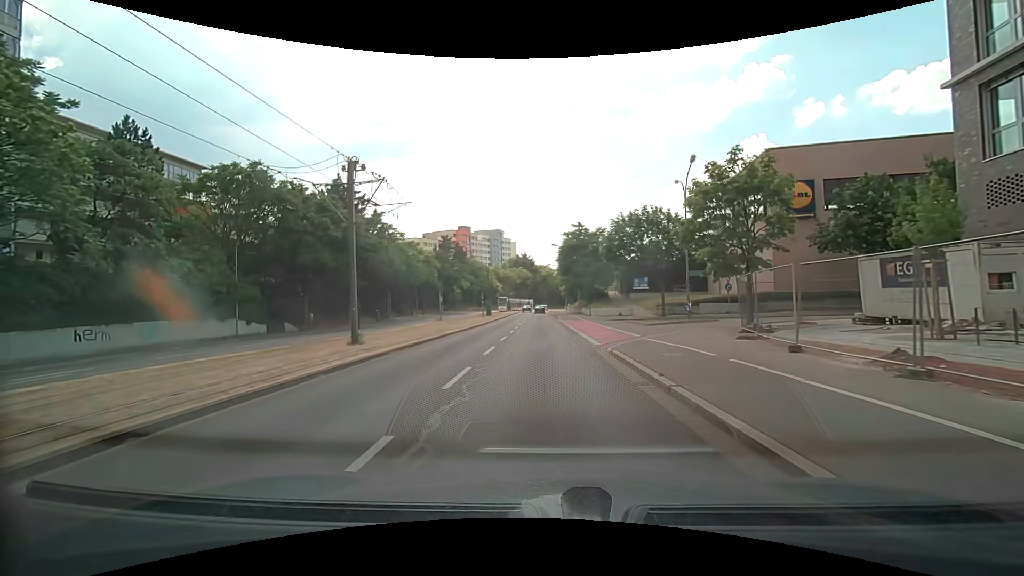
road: primary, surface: asphalt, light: Day
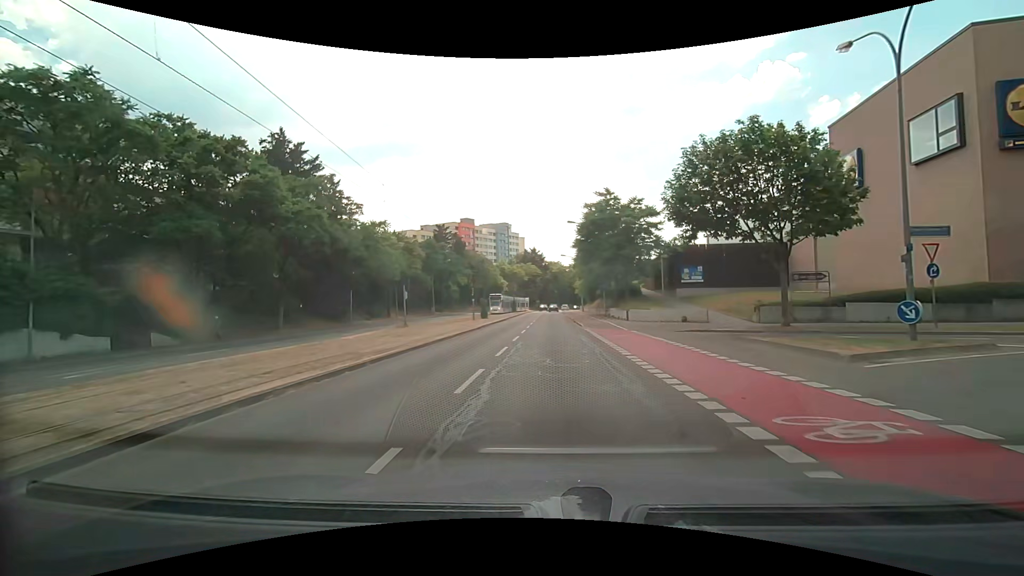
(0.0, +18.6) m; -1°
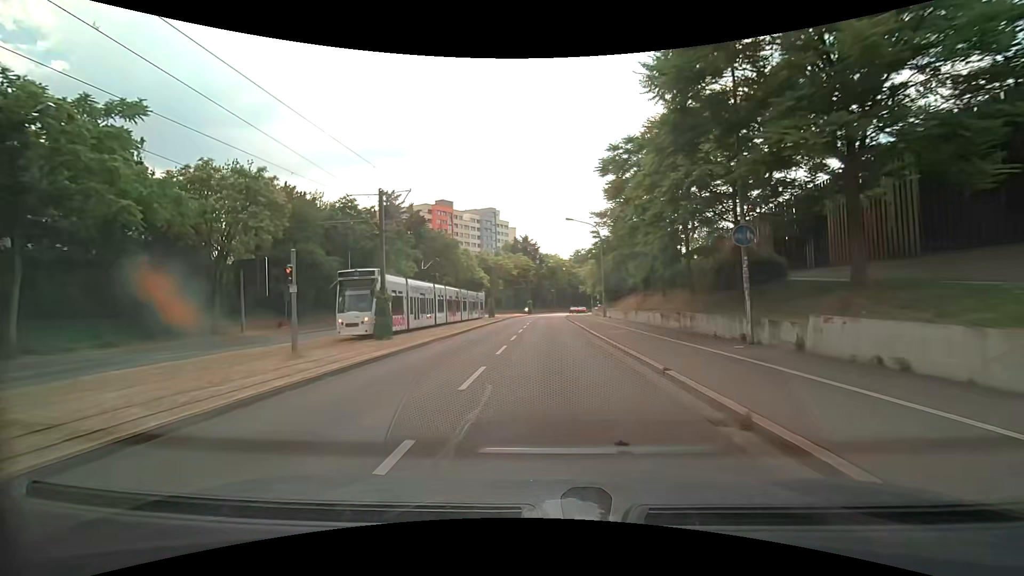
(+0.6, +36.1) m; +1°
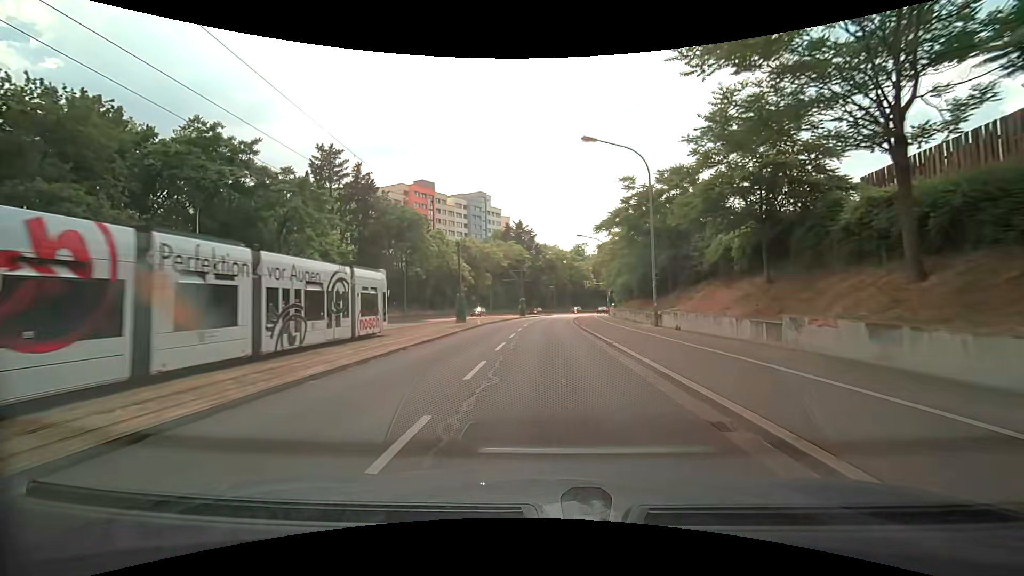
(+0.1, +23.1) m; +1°
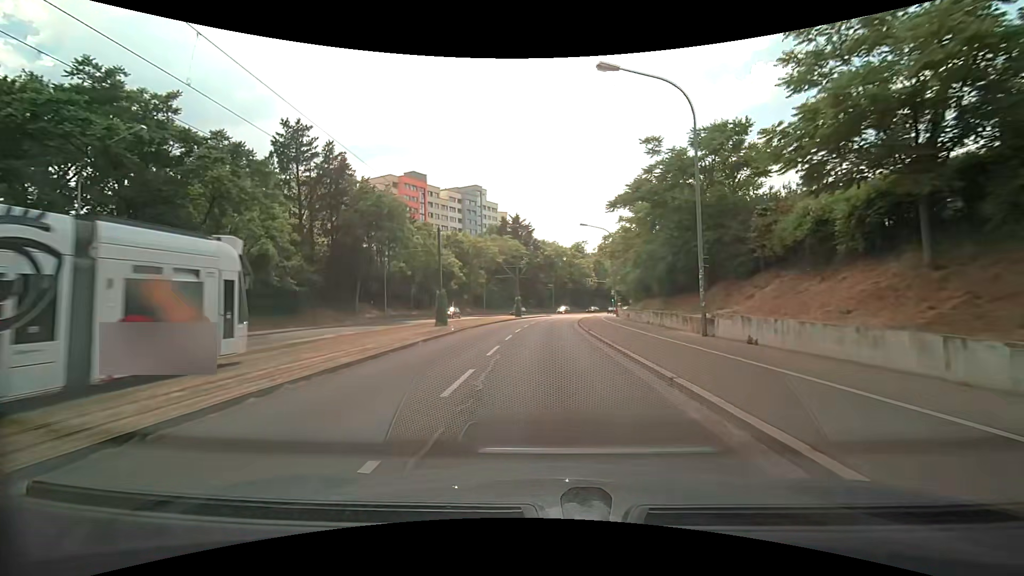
(-0.1, +7.7) m; 0°
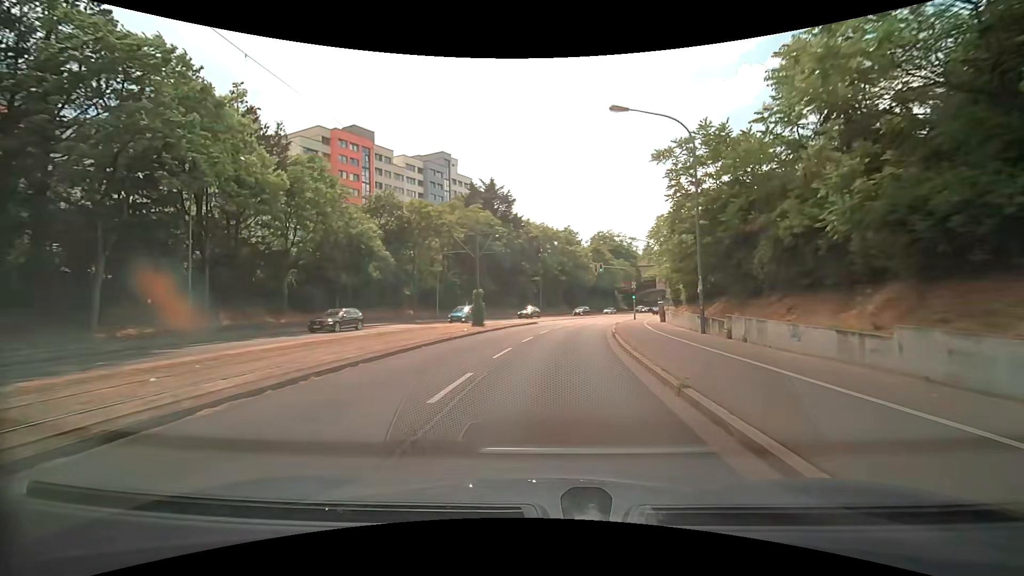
(+0.4, +30.4) m; +2°
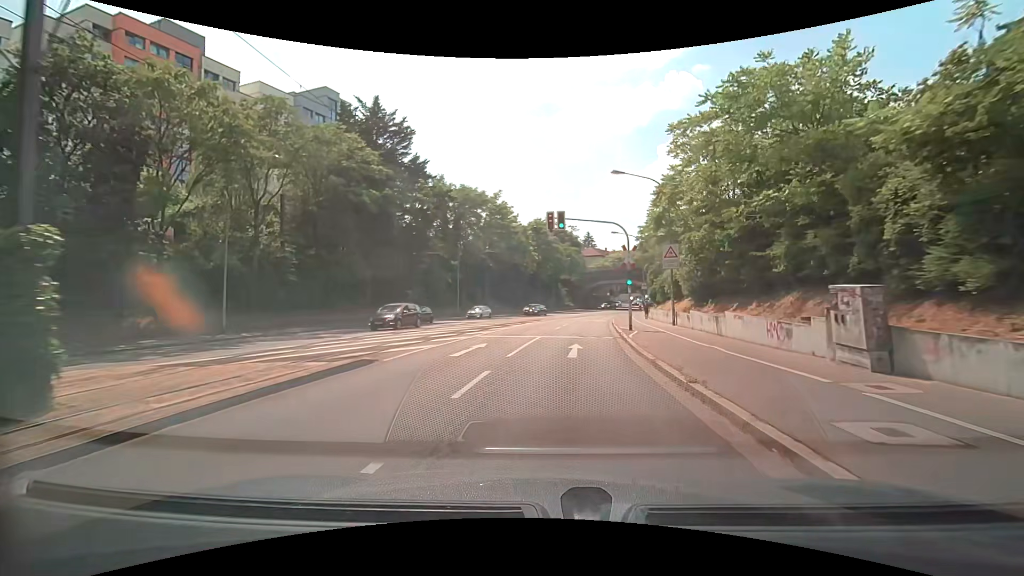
(+1.7, +29.4) m; +7°
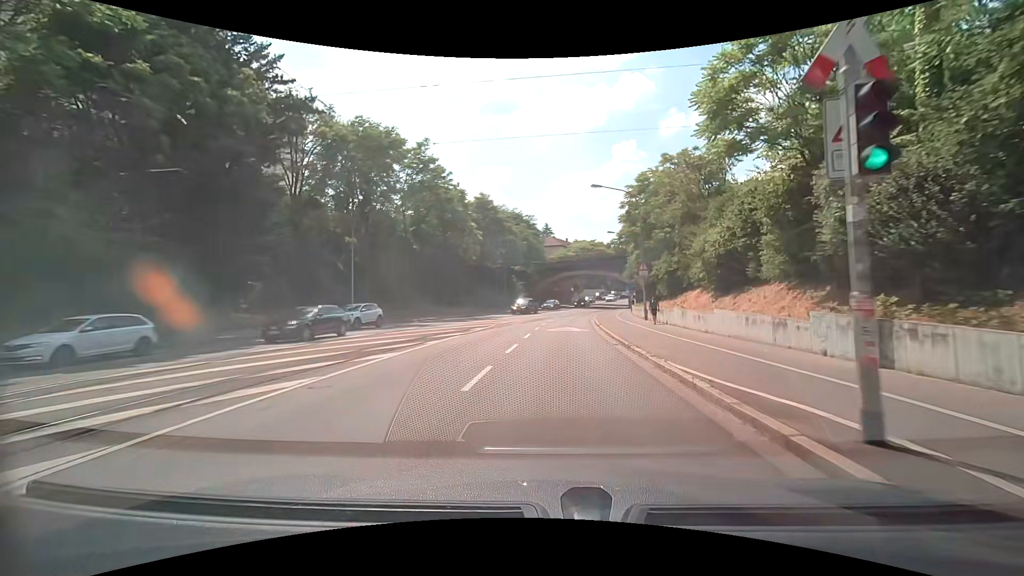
(+1.2, +21.6) m; +6°
(0, +10) (0, +20) (+1, +30) (+2, +40) (+3, +50) (+4, +60) (+7, +69) (+10, +79) (+12, +89) (+14, +98) m
